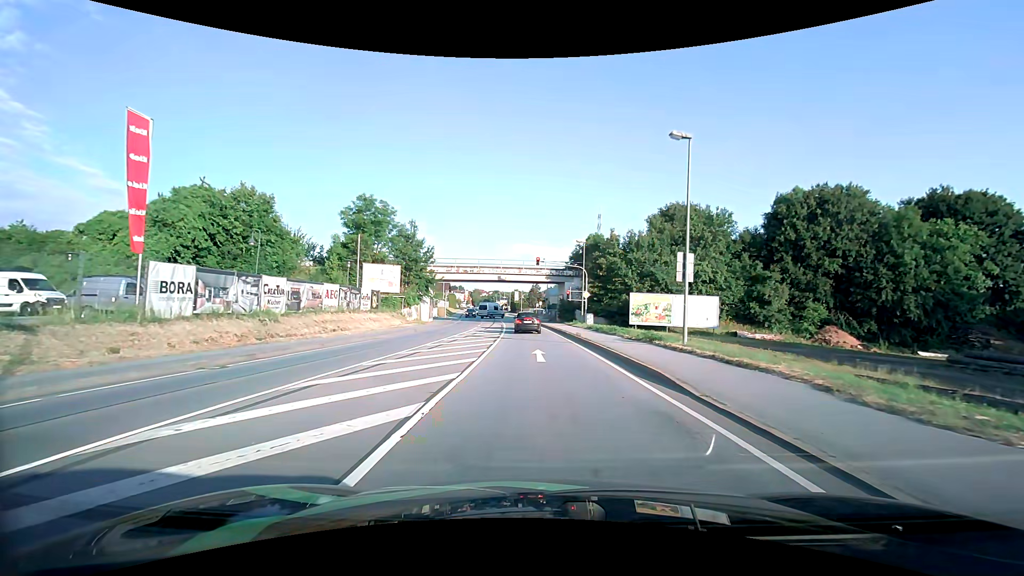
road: primary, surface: asphalt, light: Day
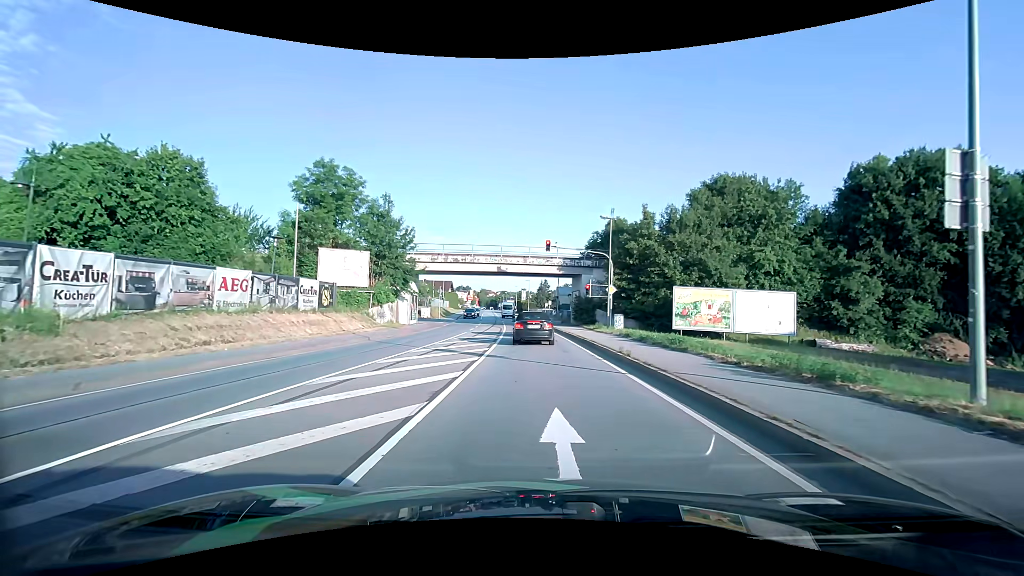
(-0.1, +11.5) m; -1°
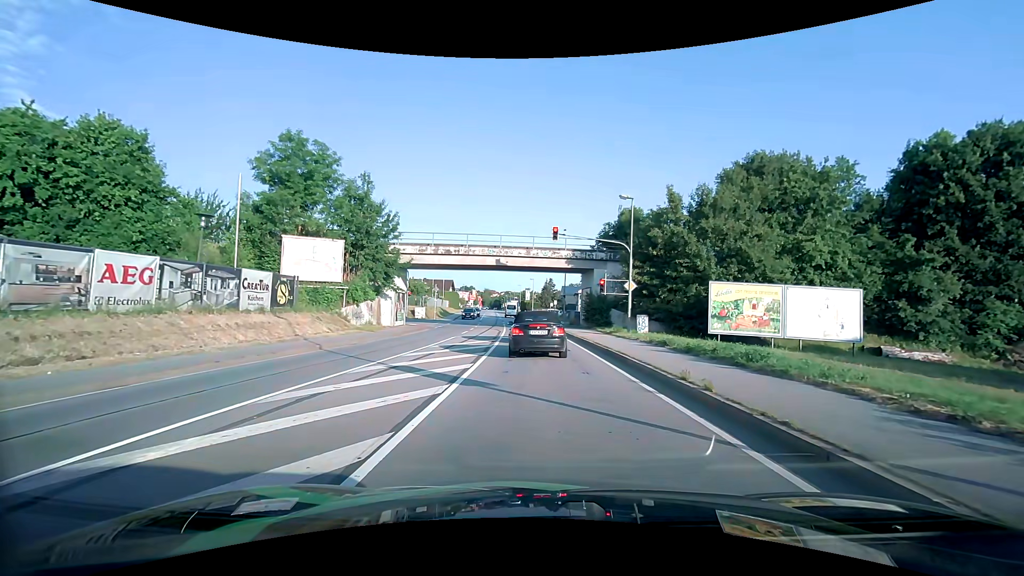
(-0.1, +5.9) m; -1°
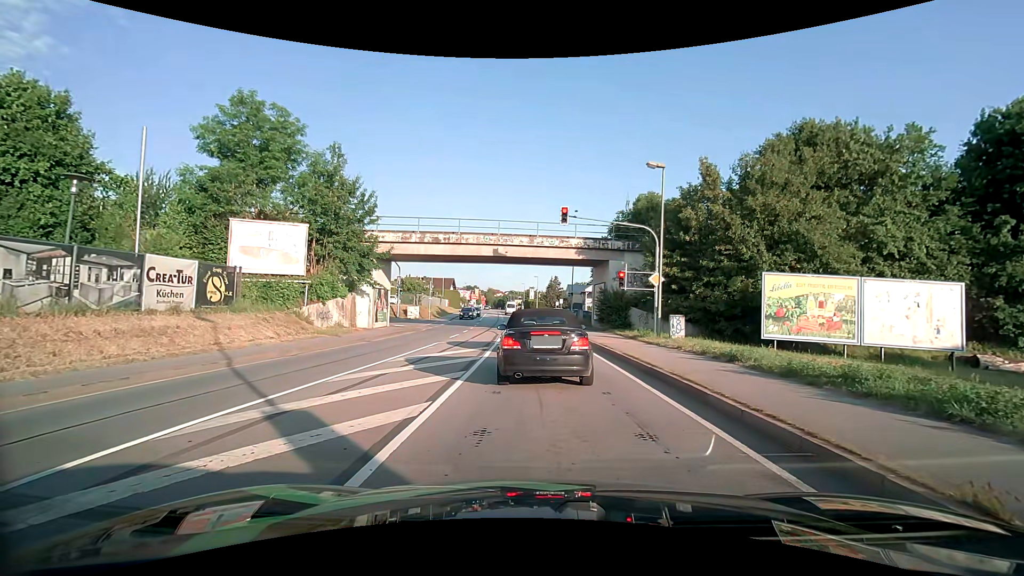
(0.0, +5.5) m; 0°
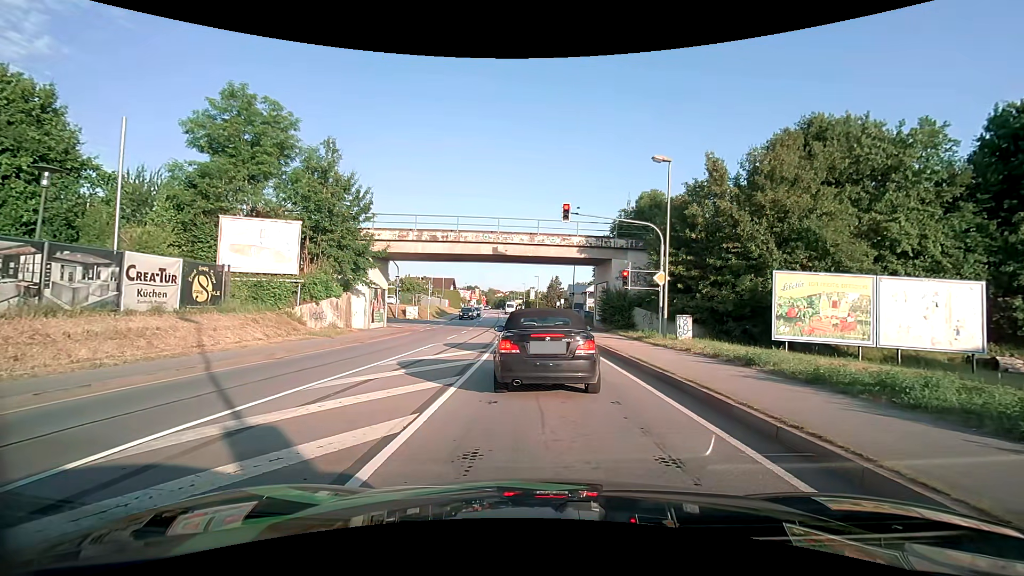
(0.0, +0.8) m; -1°
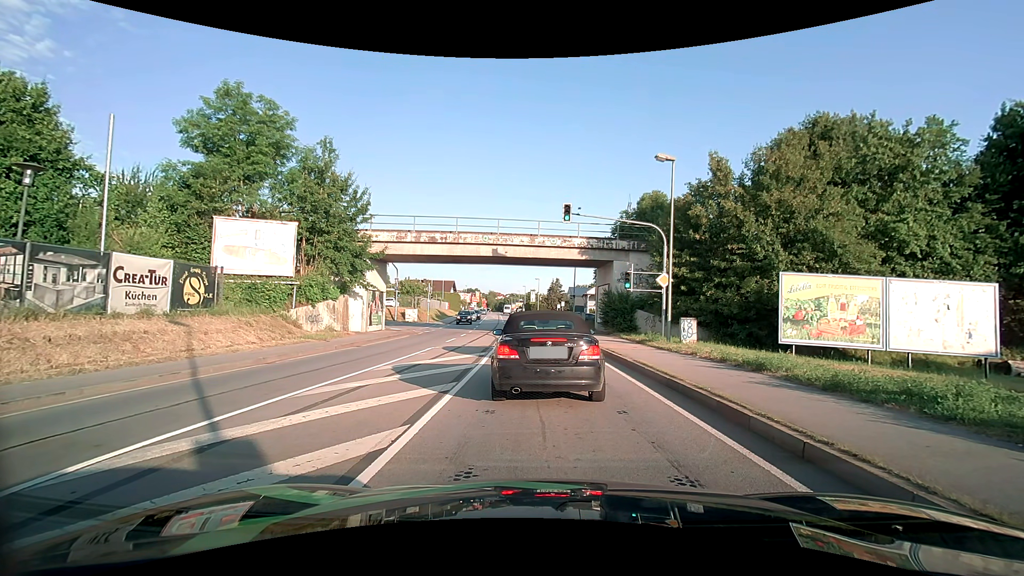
(0.0, +0.5) m; 0°
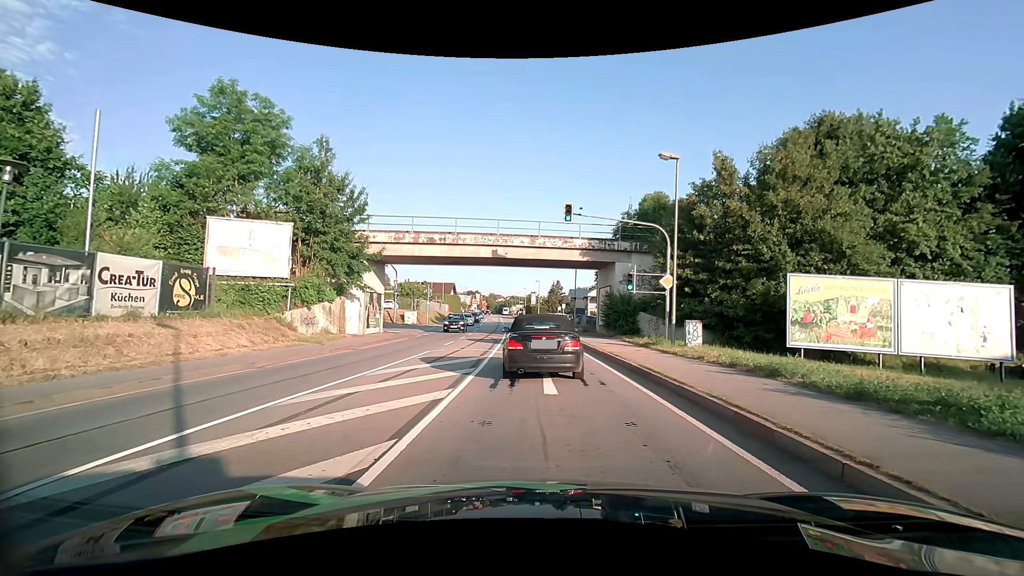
(0.0, +0.6) m; 0°
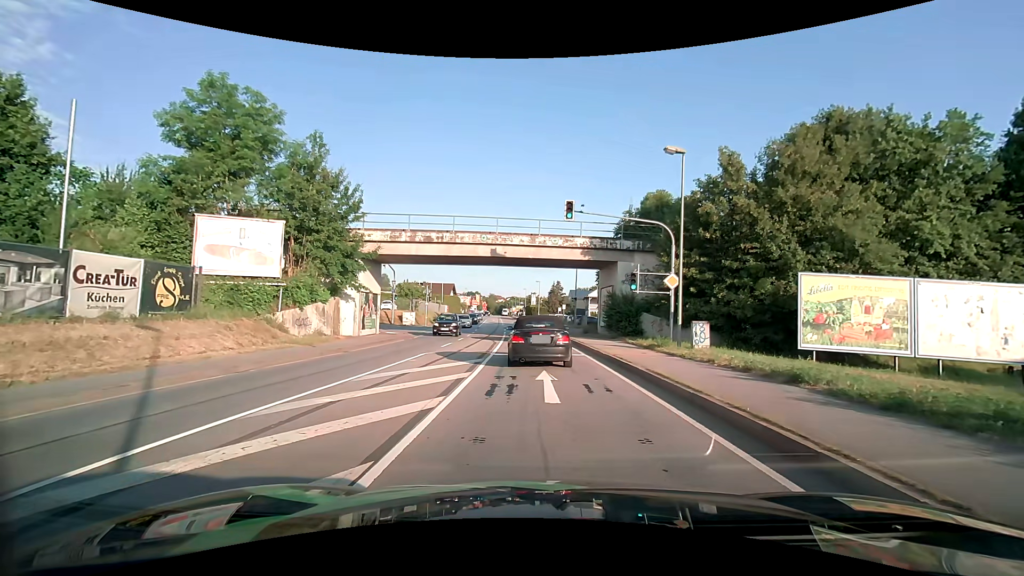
(0.0, +0.9) m; +1°
(0, +10) (0, +20) (0, +30) (-1, +40) (-2, +50) (-2, +60) (-3, +70) (-4, +80) (-5, +90) (-6, +100) m
